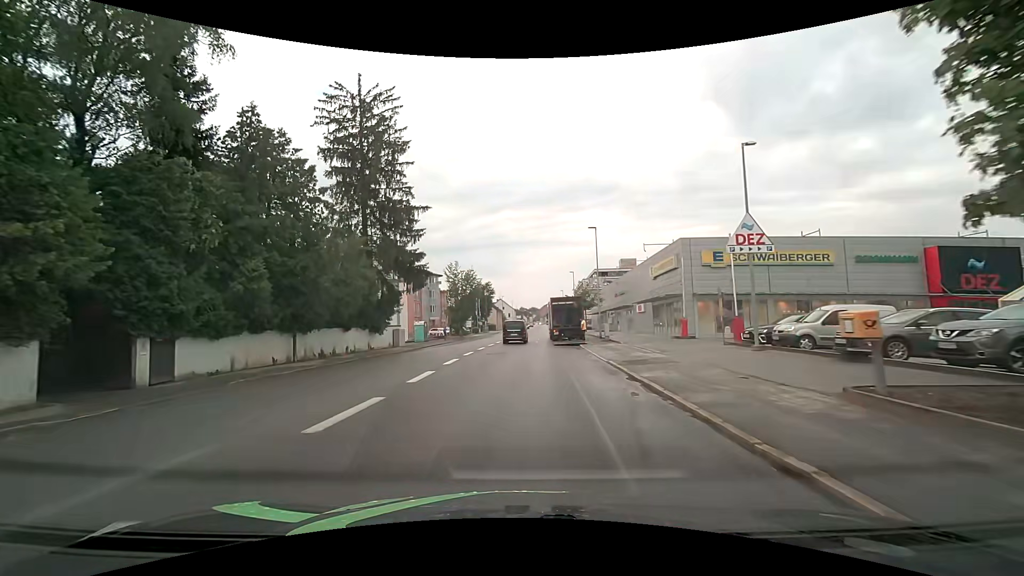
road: tertiary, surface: asphalt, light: Day
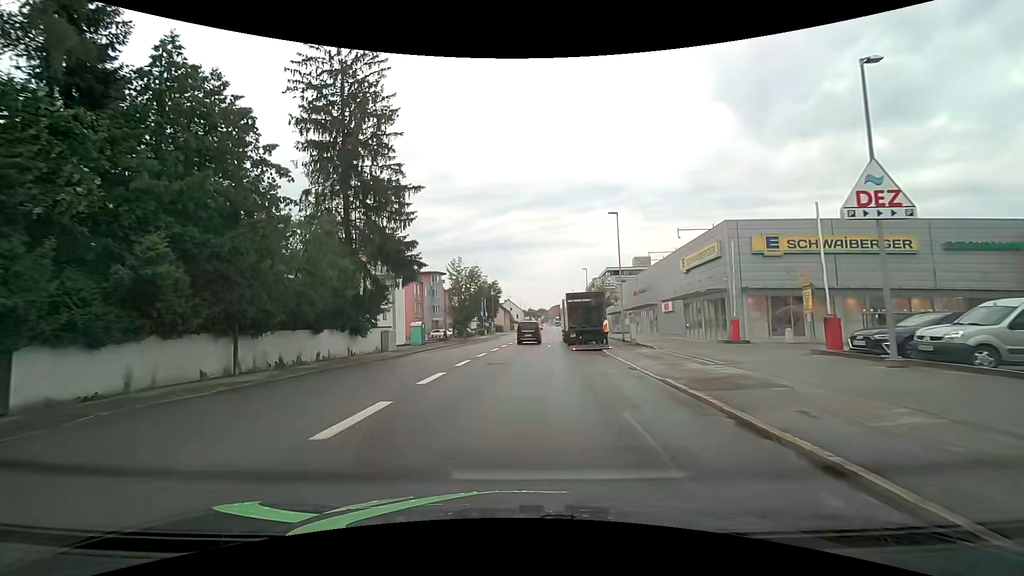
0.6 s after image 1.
(-0.1, +6.3) m; -1°
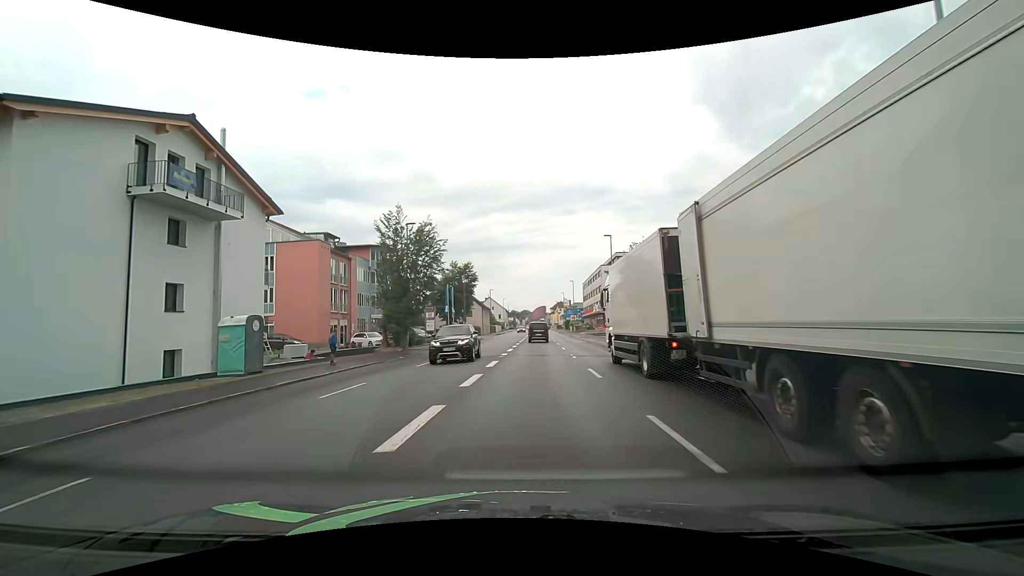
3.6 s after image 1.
(-0.1, +30.7) m; +2°
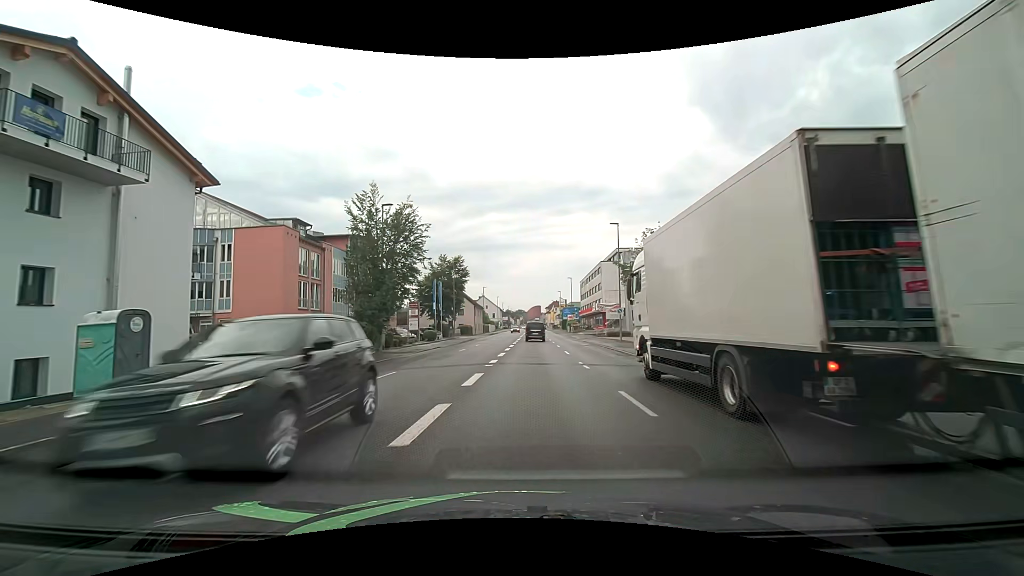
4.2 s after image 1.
(0.0, +5.9) m; +1°
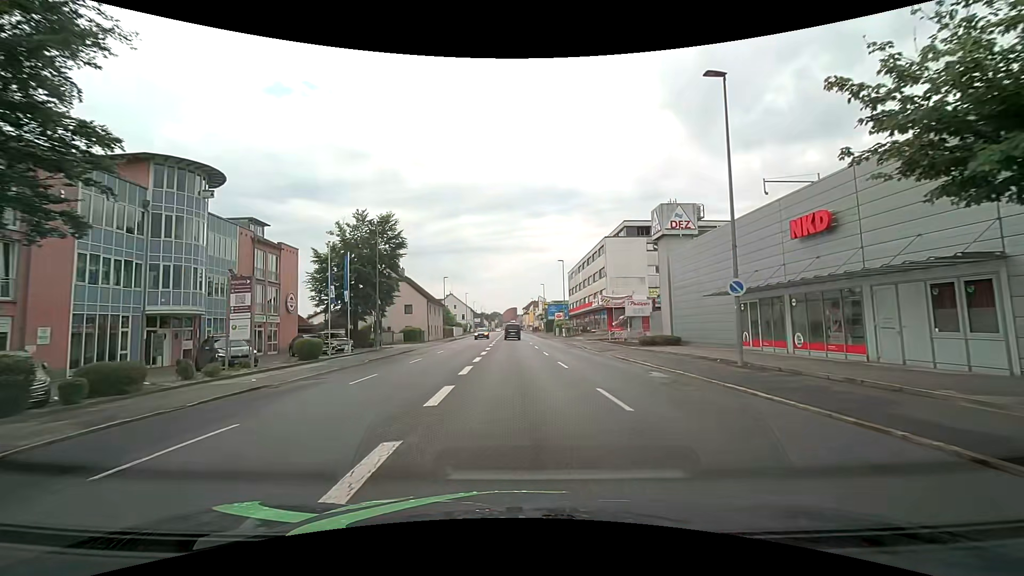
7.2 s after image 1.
(+0.5, +26.6) m; +2°
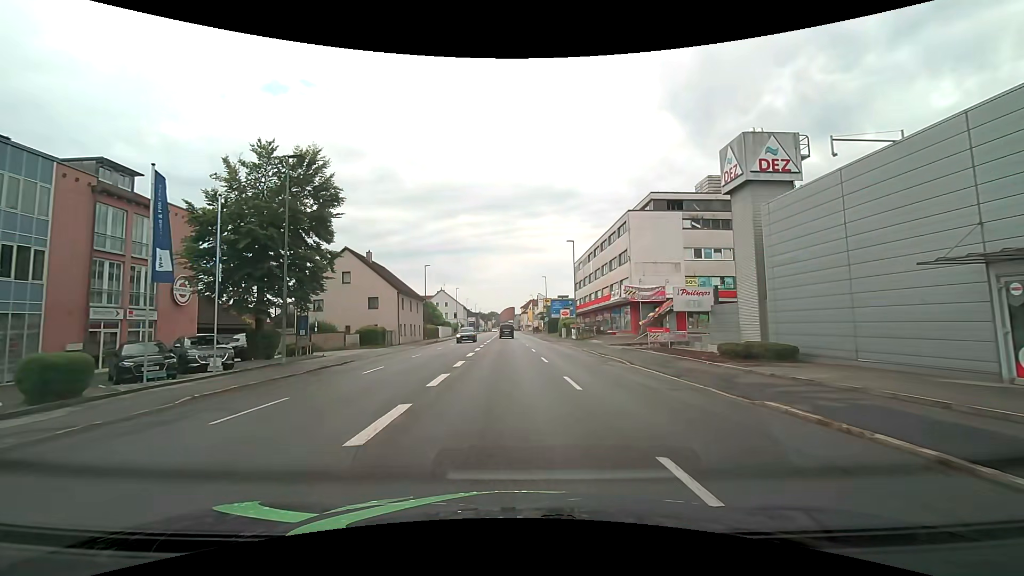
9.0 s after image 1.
(+0.2, +15.1) m; 0°
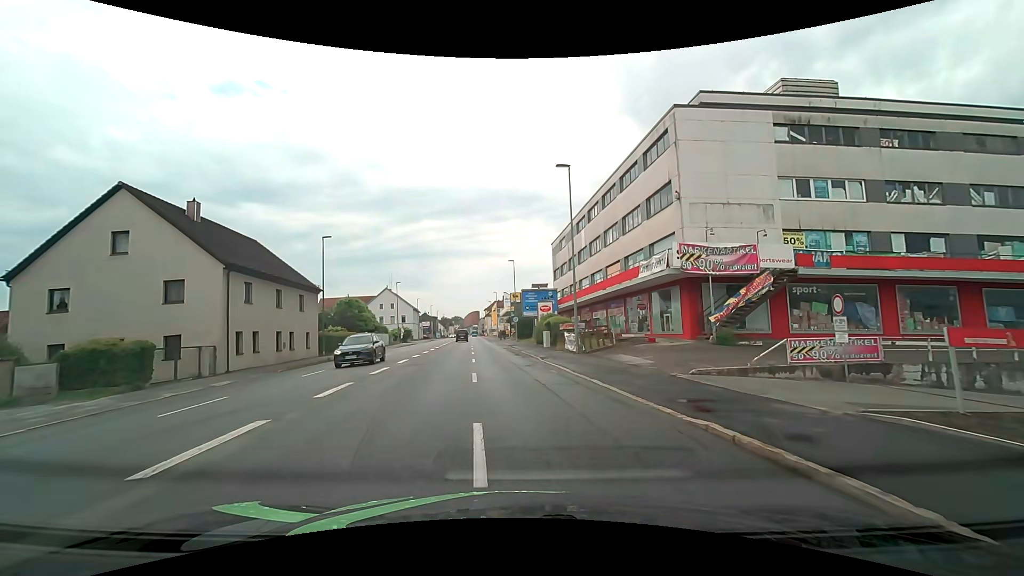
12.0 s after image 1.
(+1.0, +24.8) m; +4°
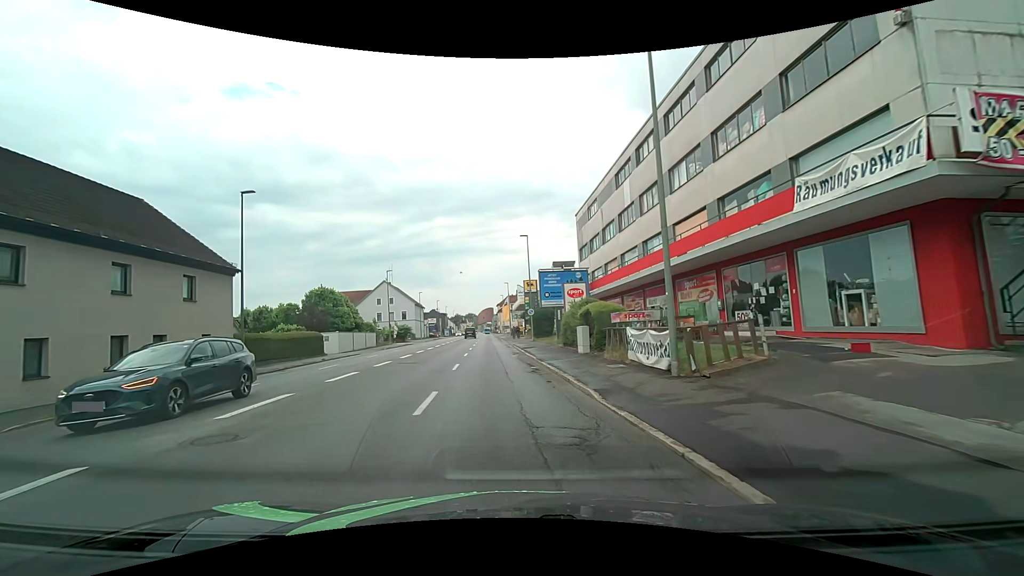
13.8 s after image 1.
(0.0, +14.7) m; -1°
(0, +10) (-1, +20) (-2, +30) (-2, +40) (-3, +50) (-4, +60) (-4, +70) (-5, +80) (-6, +90) (-6, +100) m
